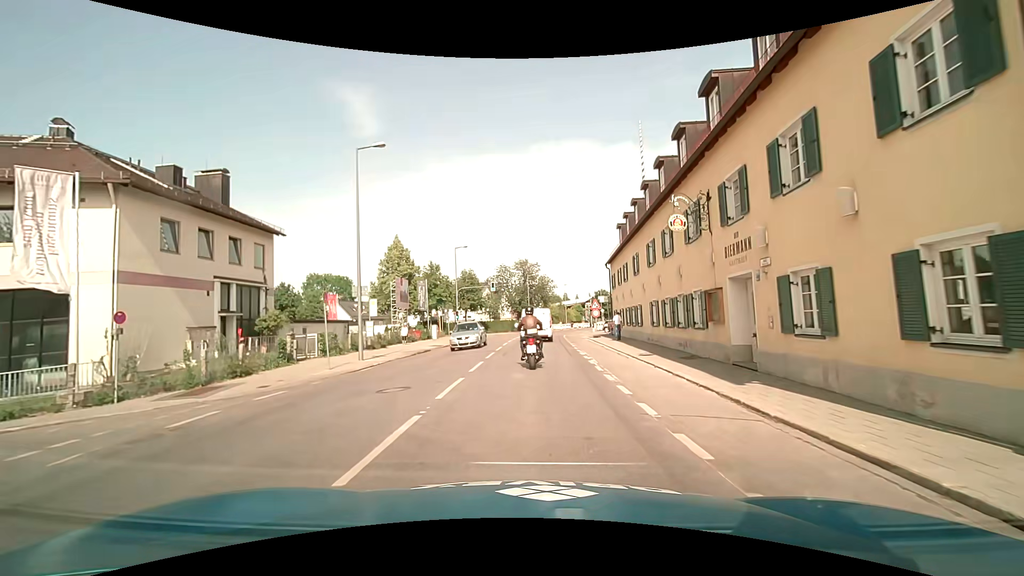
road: tertiary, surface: asphalt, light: Day
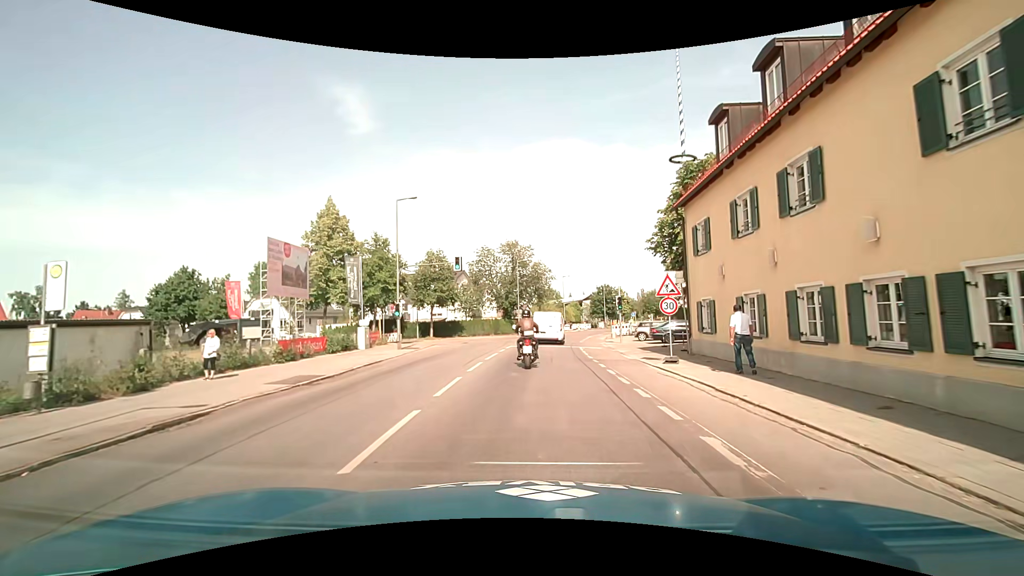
(0.0, +22.3) m; 0°
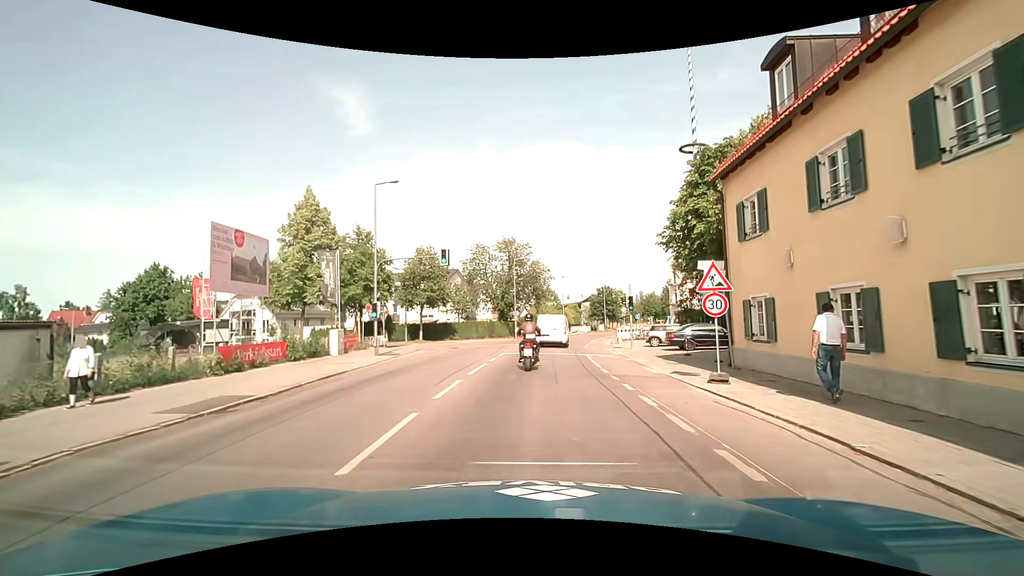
(+0.1, +4.4) m; +1°
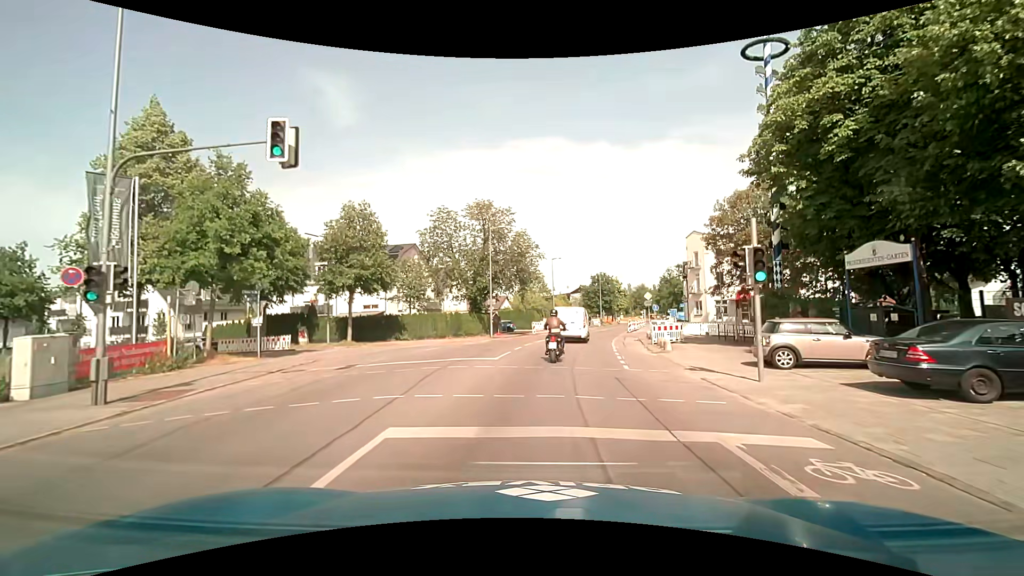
(+0.1, +17.9) m; +1°
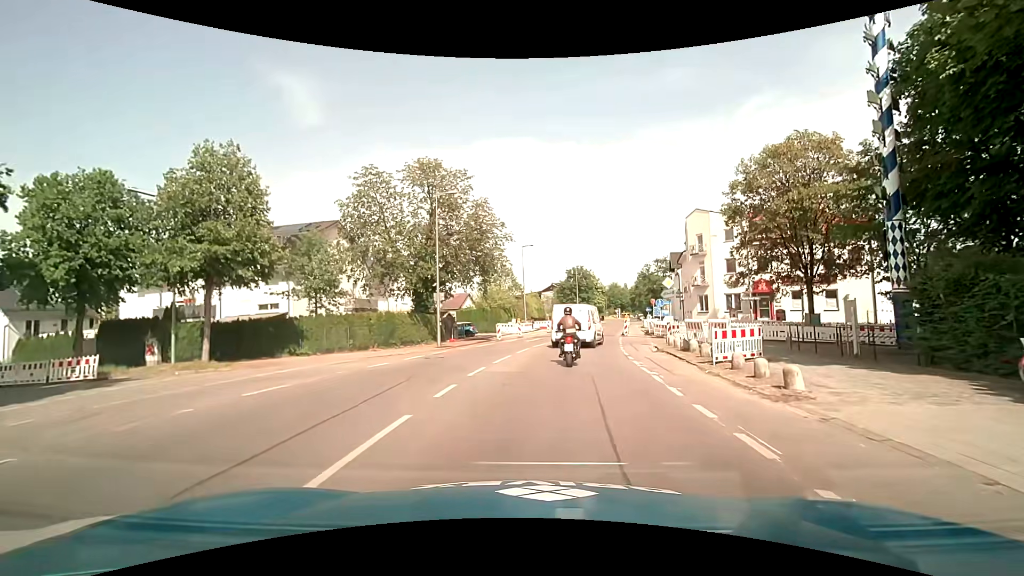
(+0.4, +13.1) m; +3°
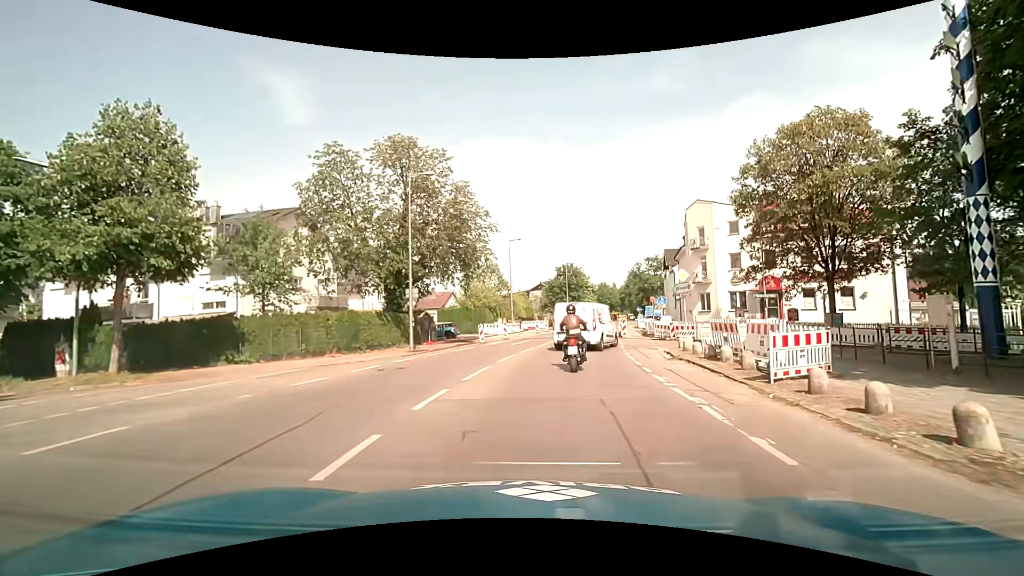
(+0.1, +4.3) m; +2°
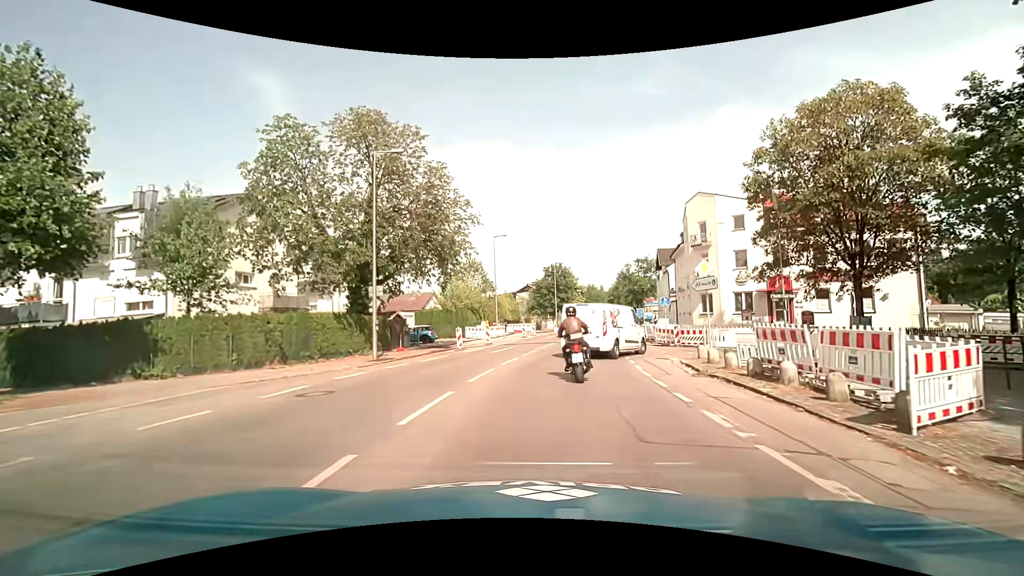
(0.0, +4.3) m; +2°
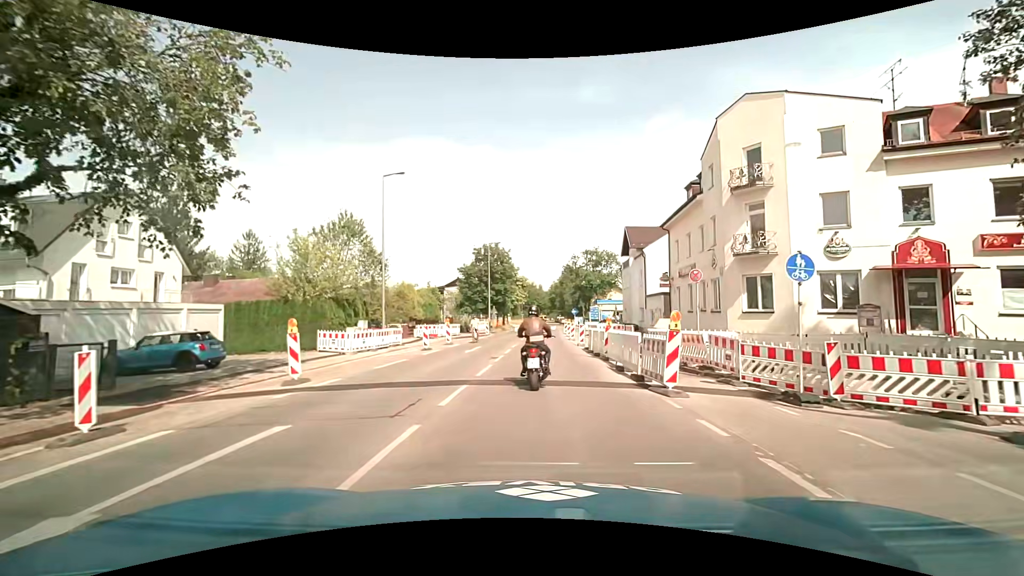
(+1.1, +21.0) m; +7°
(0, +10) (+1, +20) (+1, +30) (+1, +40) (+2, +50) (+2, +60) (+3, +70) (+3, +80) (+3, +90) (+4, +100) m
